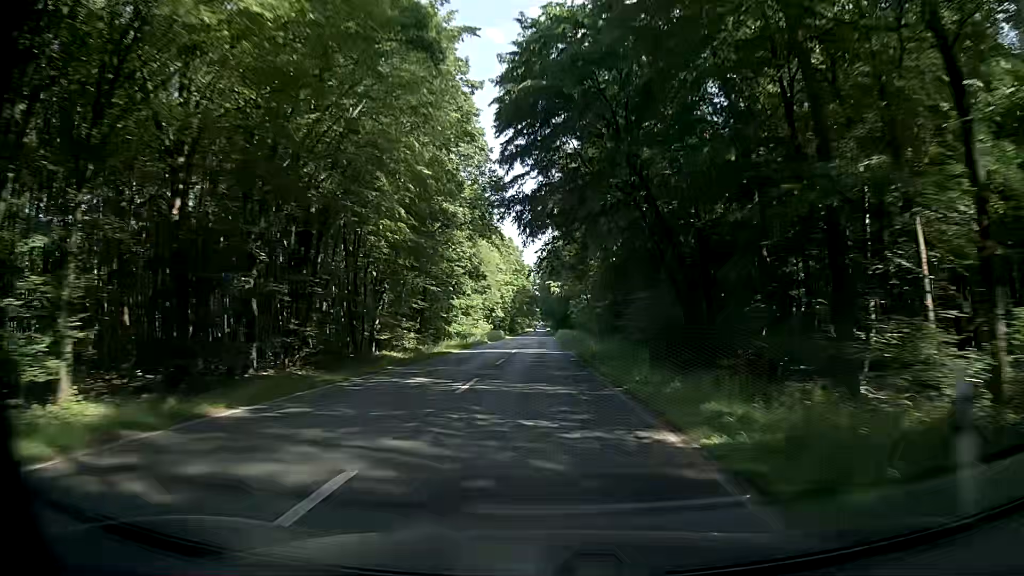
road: primary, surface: asphalt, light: Day
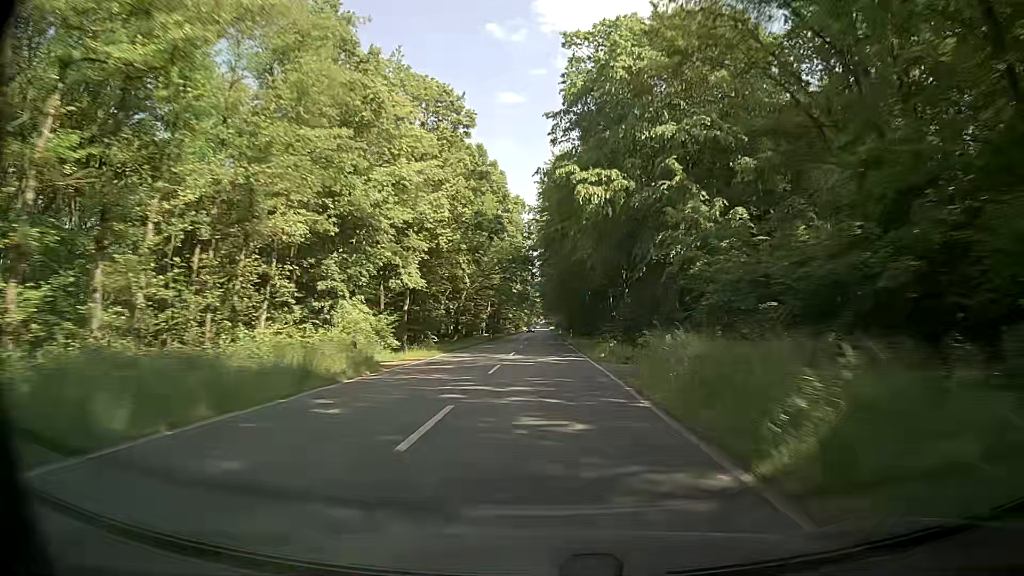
(-0.5, +77.9) m; 0°
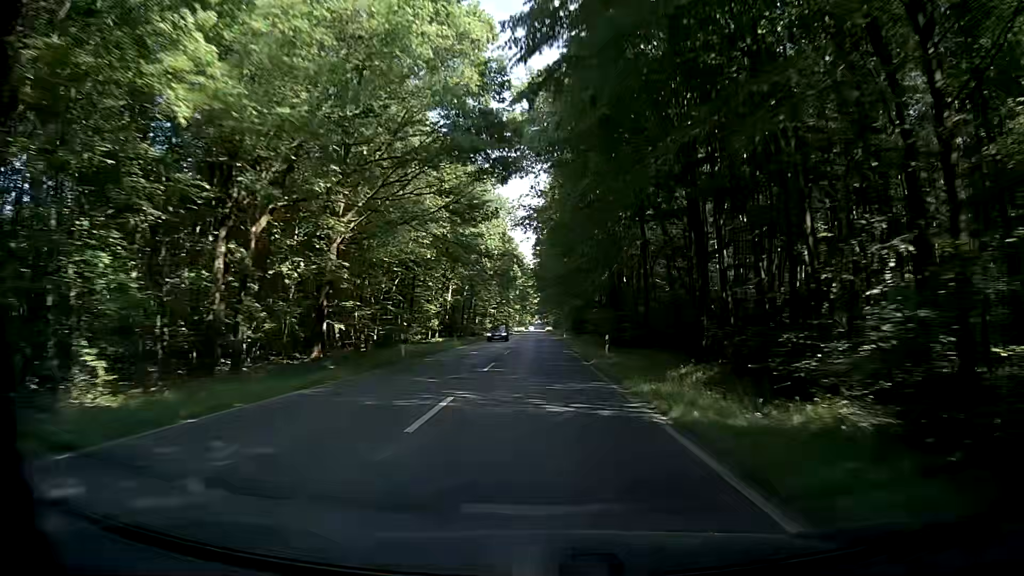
(0.0, +46.2) m; 0°
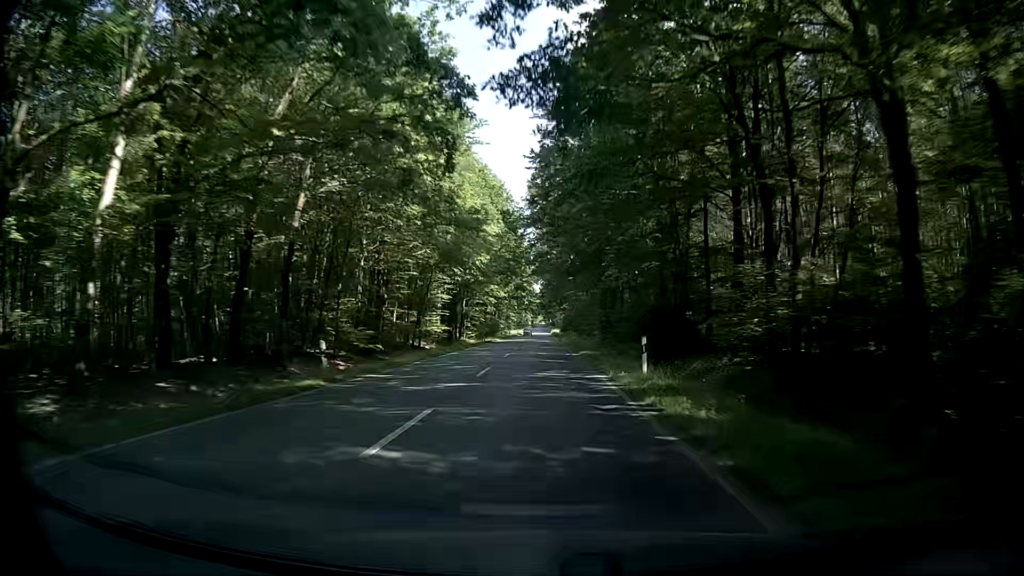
(+0.6, +60.8) m; +1°
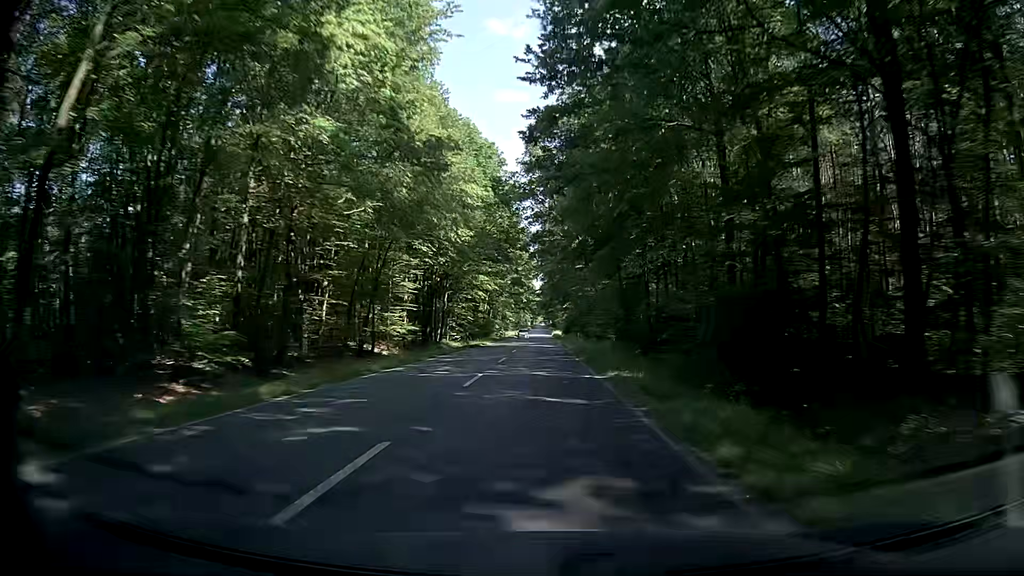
(-0.1, +15.0) m; -1°
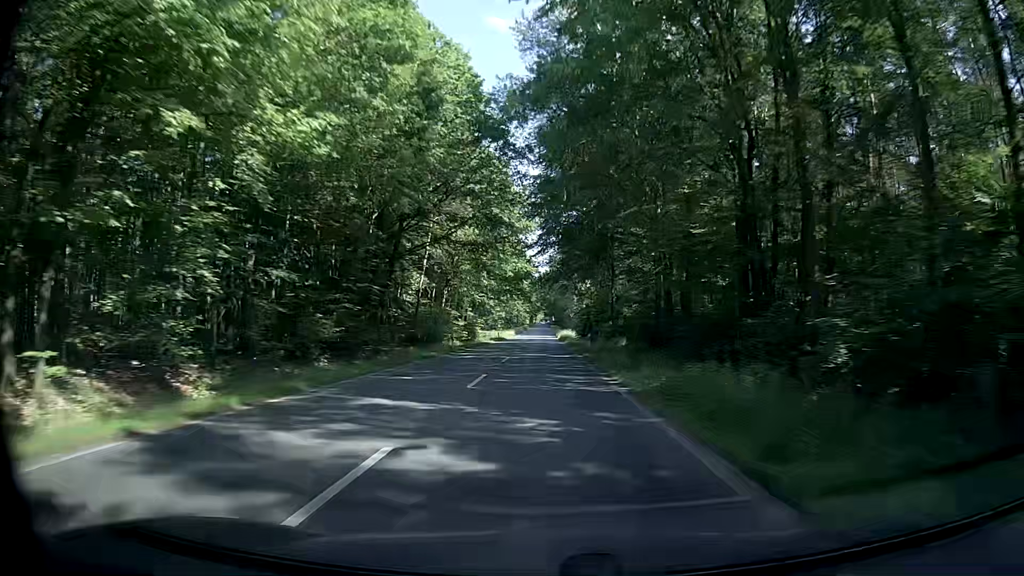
(0.0, +59.6) m; 0°
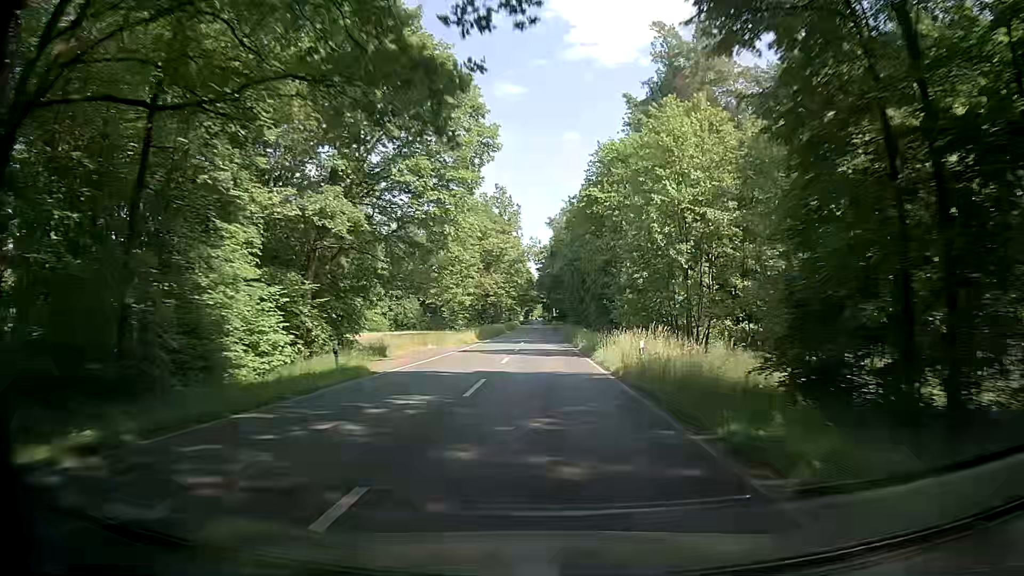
(0.0, +73.3) m; +1°
